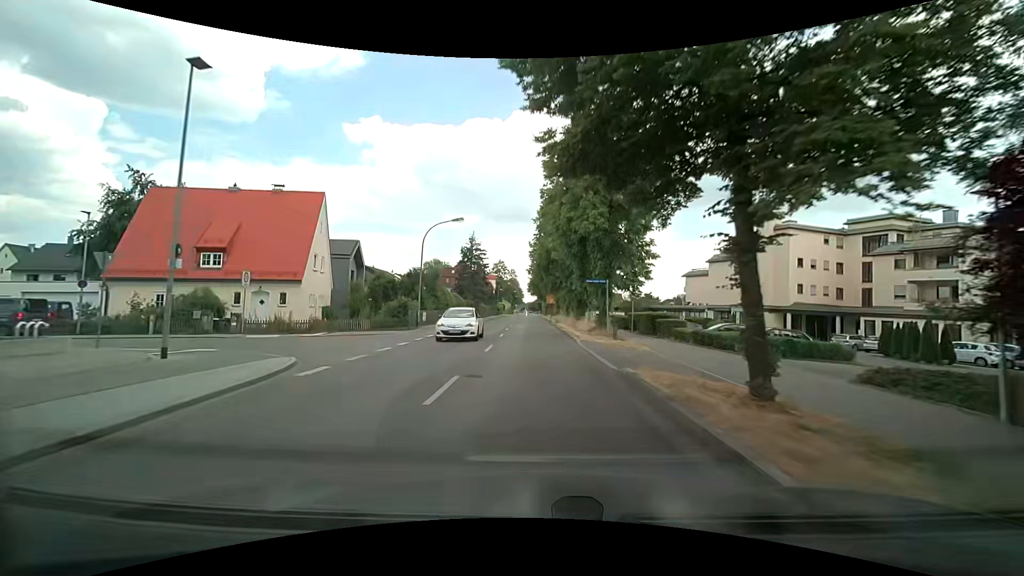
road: secondary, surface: asphalt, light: Day
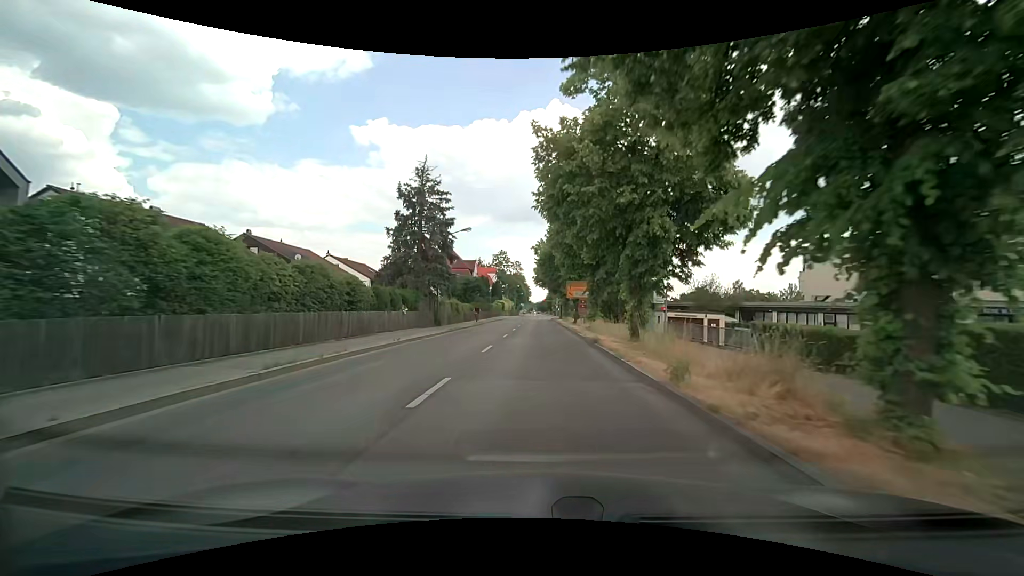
(-0.4, +36.3) m; -1°
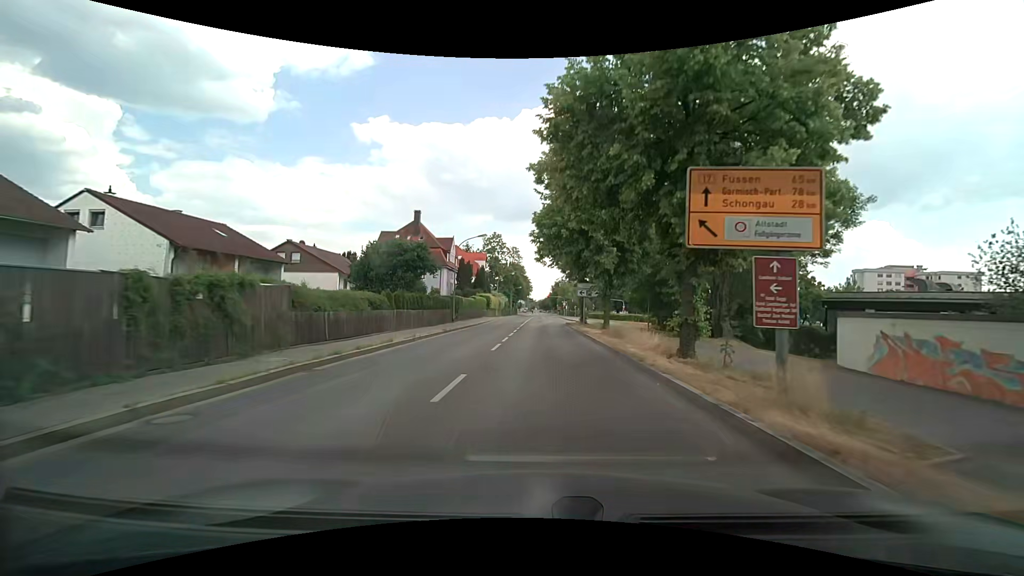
(0.0, +35.8) m; 0°
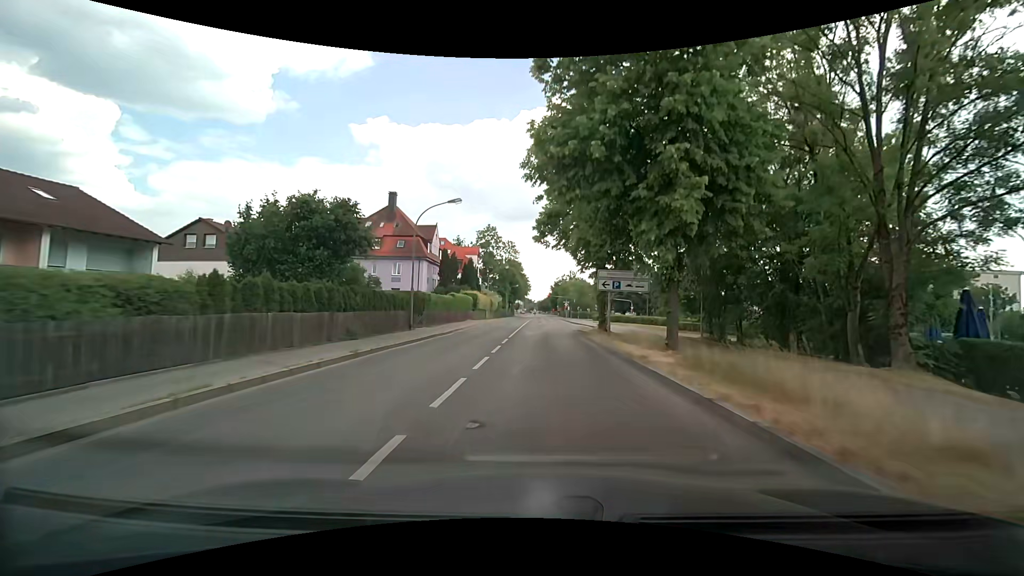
(+0.1, +13.9) m; 0°
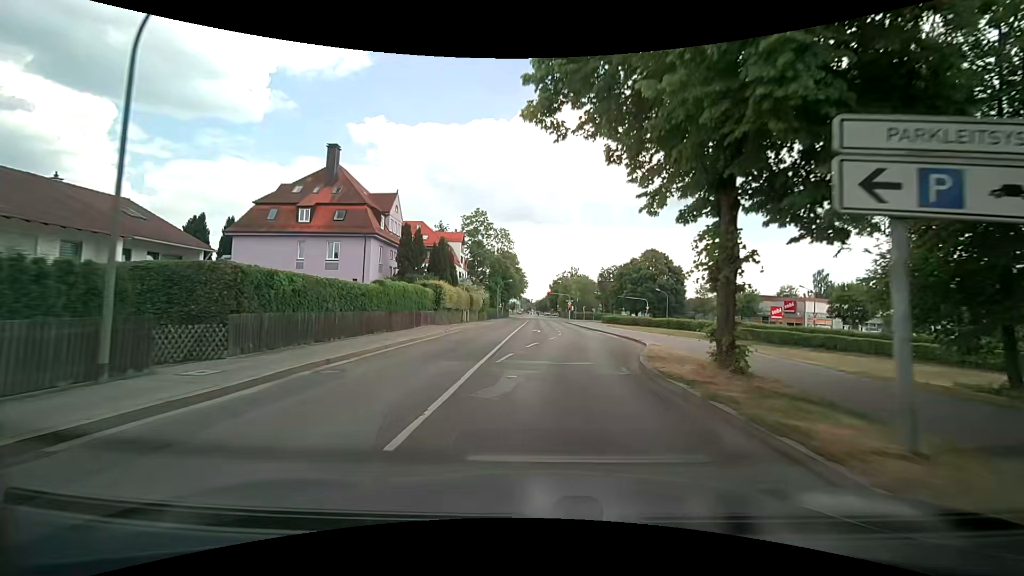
(+0.1, +20.0) m; 0°
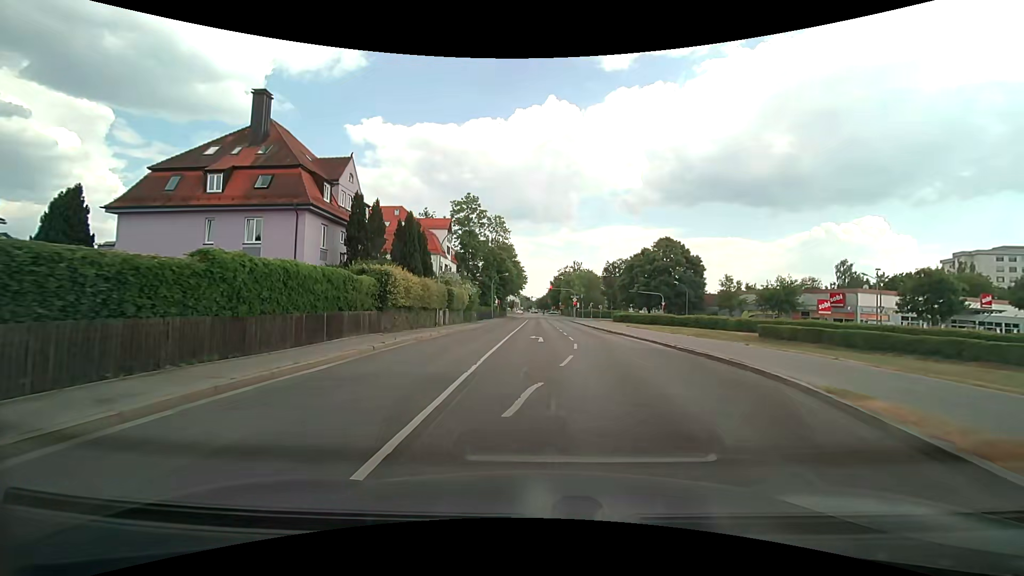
(0.0, +12.8) m; -1°
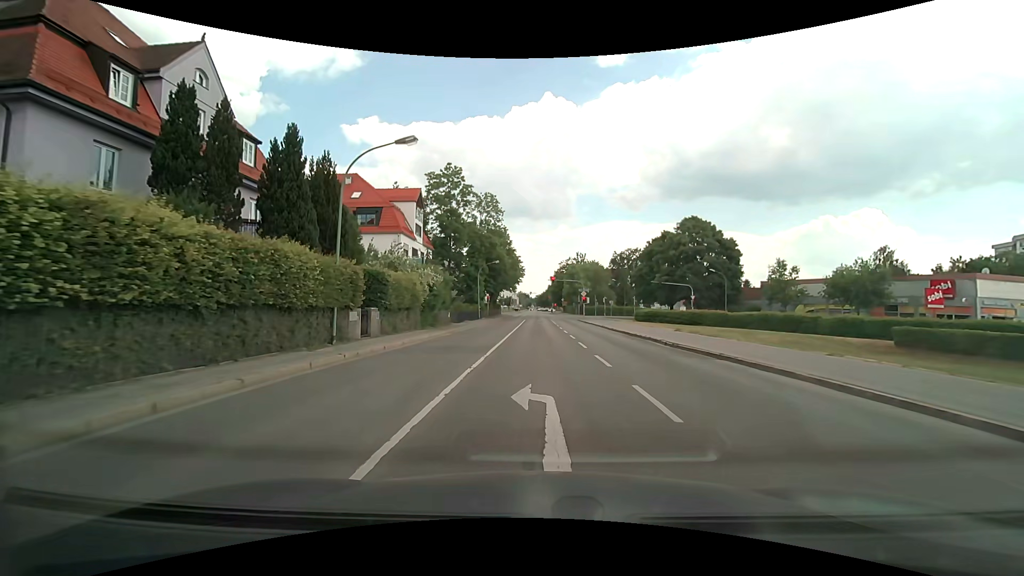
(+0.2, +18.0) m; +1°
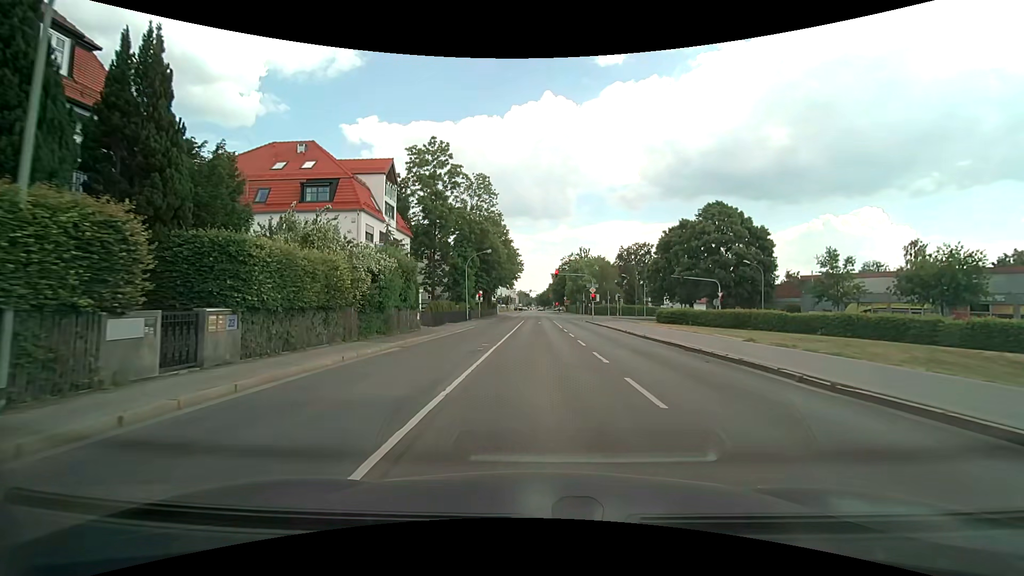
(0.0, +11.0) m; 0°
